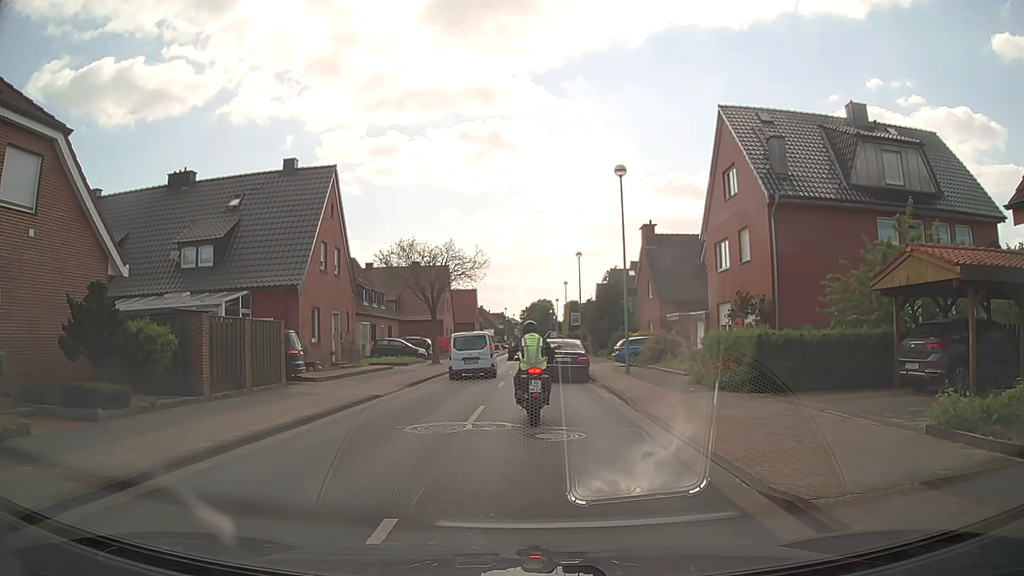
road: tertiary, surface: asphalt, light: Day
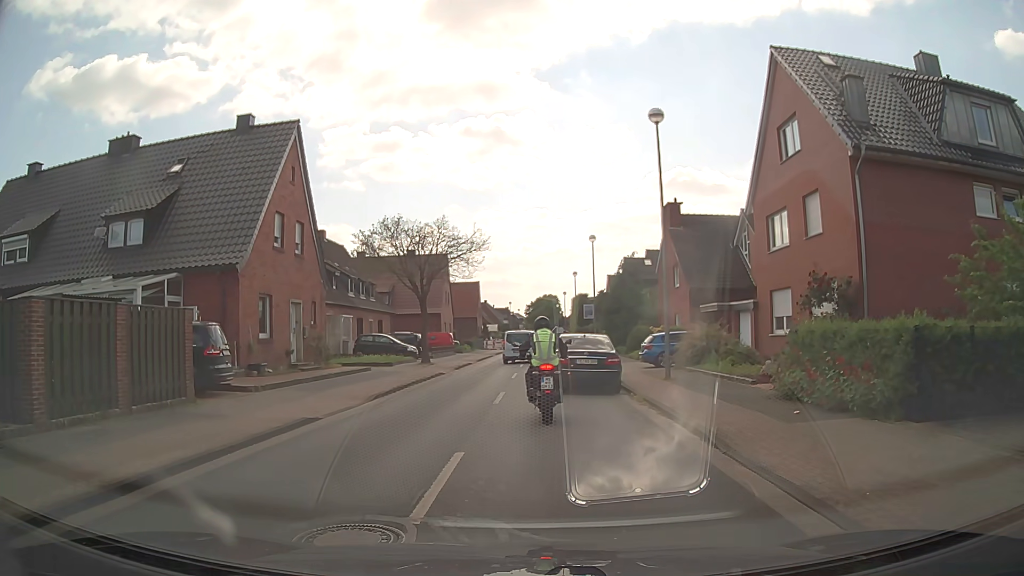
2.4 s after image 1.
(-0.2, +6.3) m; -1°
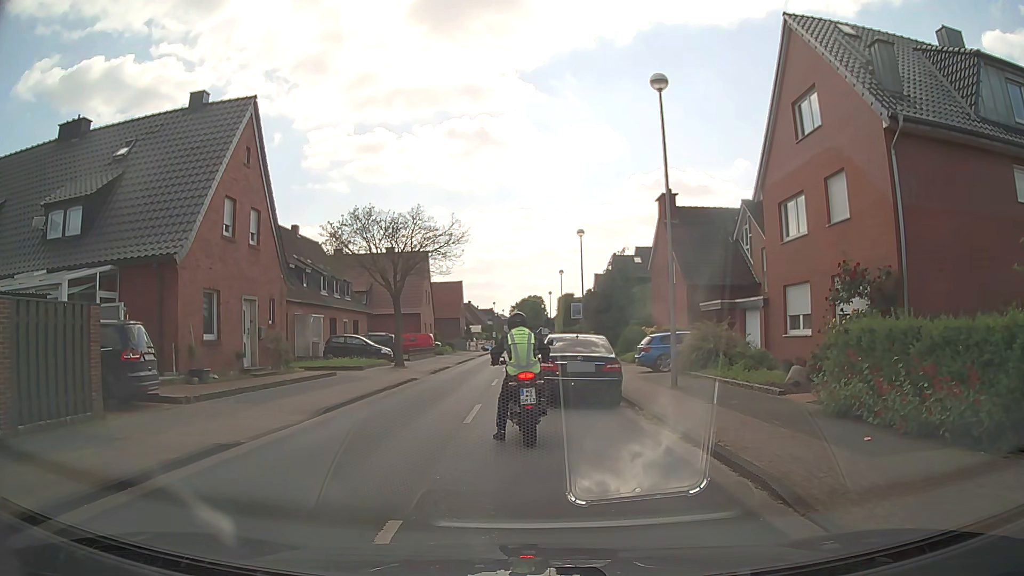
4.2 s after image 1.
(0.0, +2.8) m; +2°
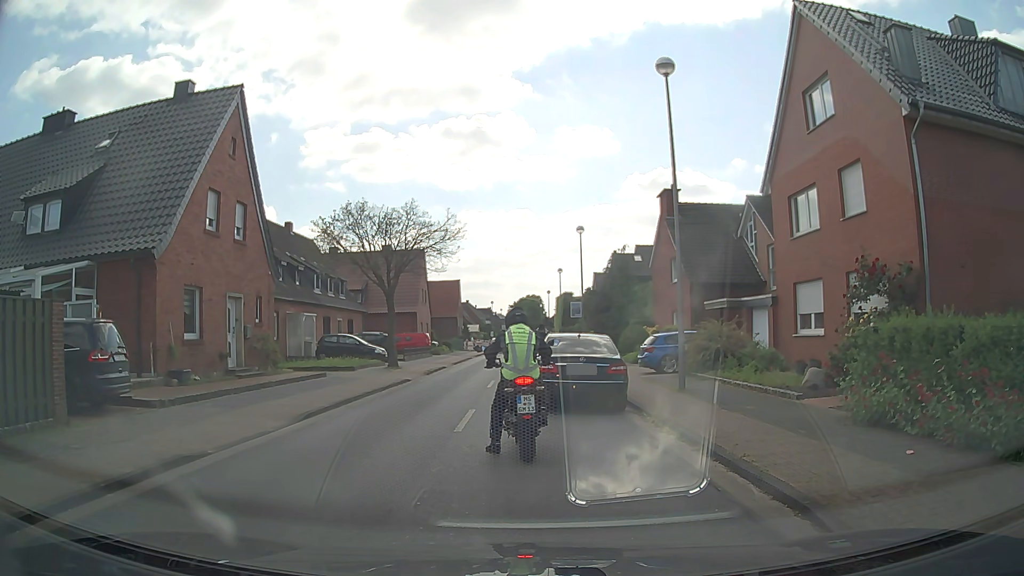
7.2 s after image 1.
(0.0, +1.1) m; 0°
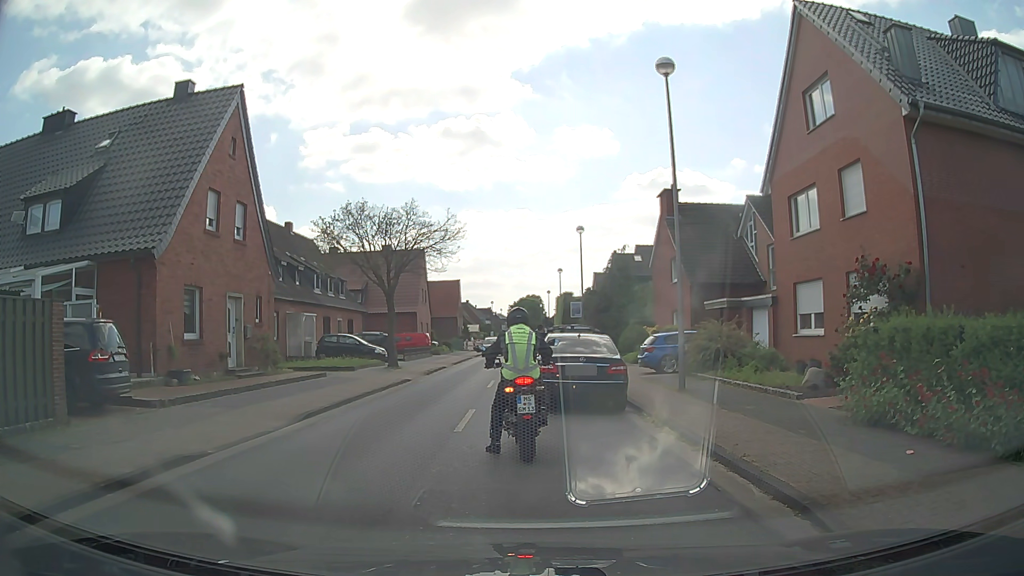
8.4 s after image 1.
(0.0, 0.0) m; 0°
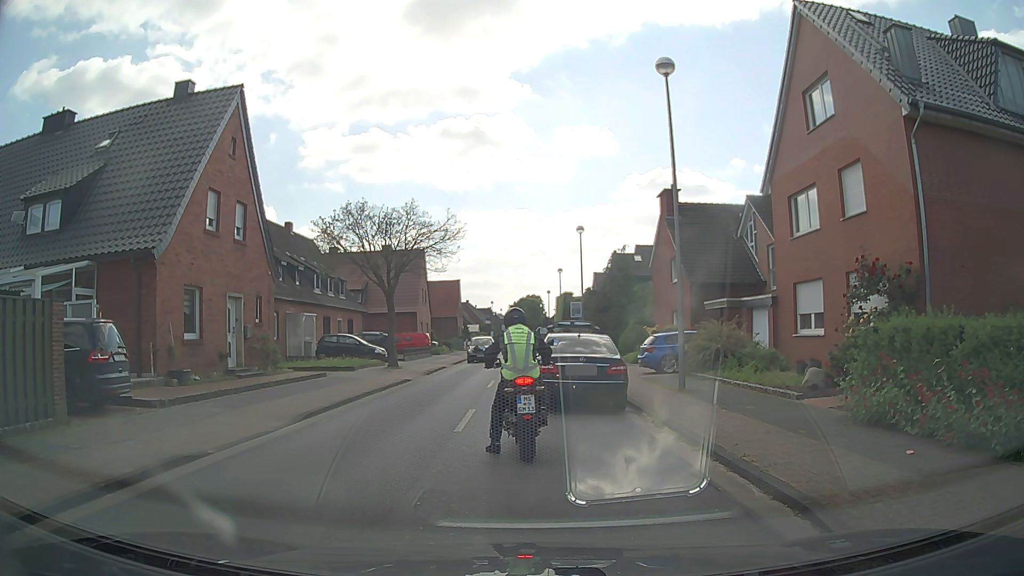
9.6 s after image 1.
(0.0, 0.0) m; 0°
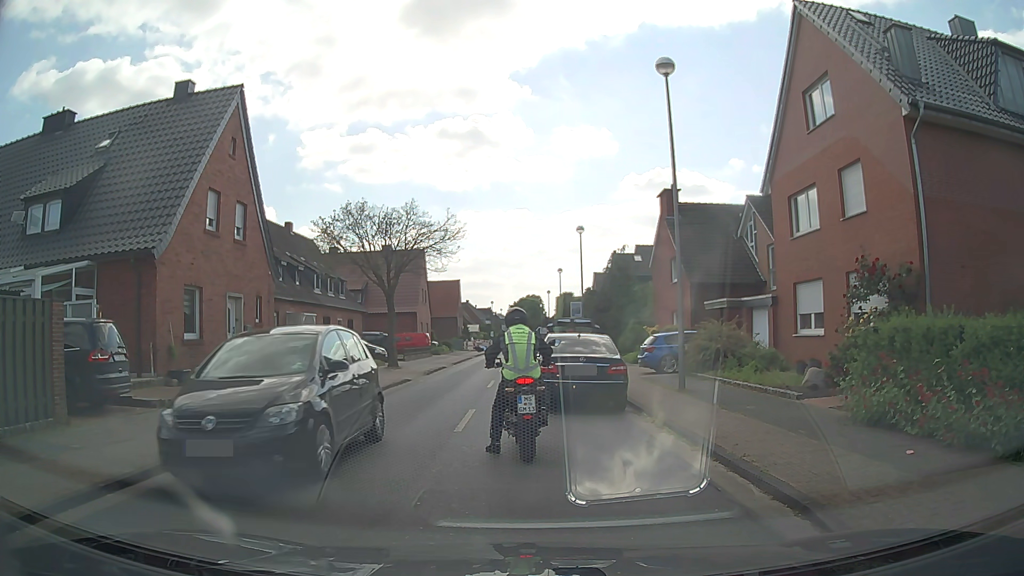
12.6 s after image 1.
(0.0, 0.0) m; 0°
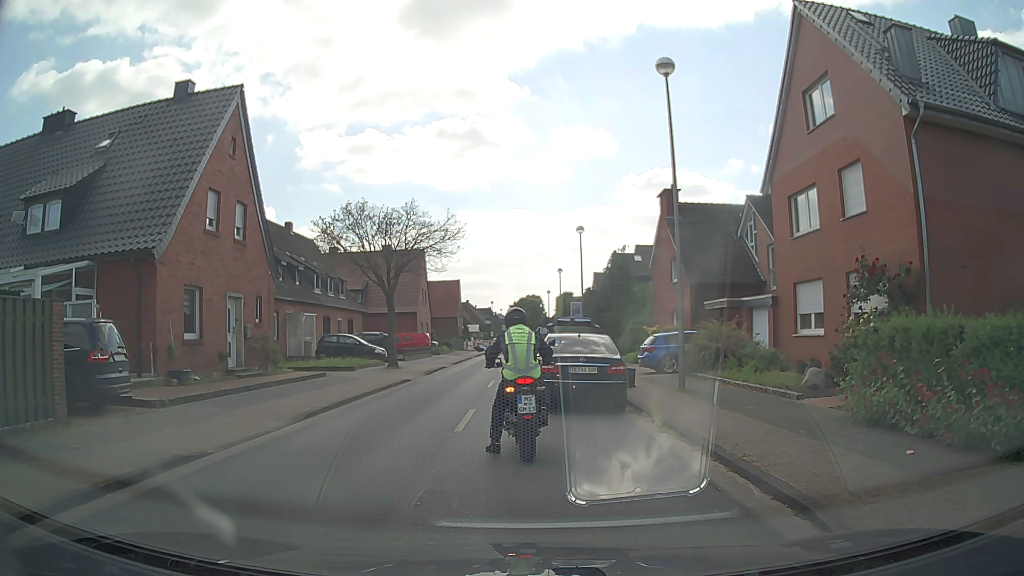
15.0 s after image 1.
(0.0, 0.0) m; 0°
(-1, +10) (-2, +20) (-2, +30) (-1, +40) (-1, +50) (-1, +60) (-1, +70) (-1, +80) (-2, +90) (-2, +100) m
